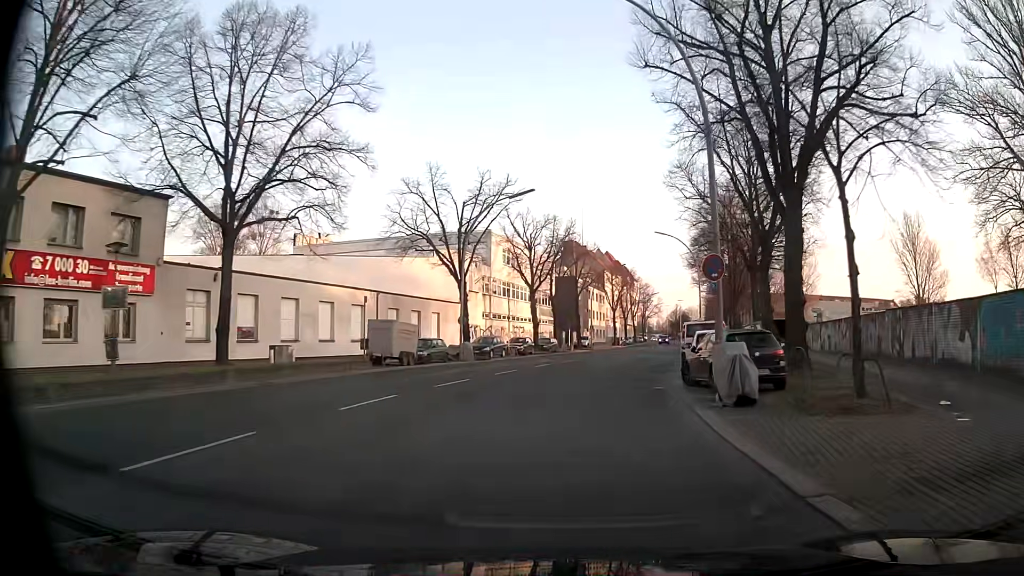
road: tertiary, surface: asphalt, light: Day
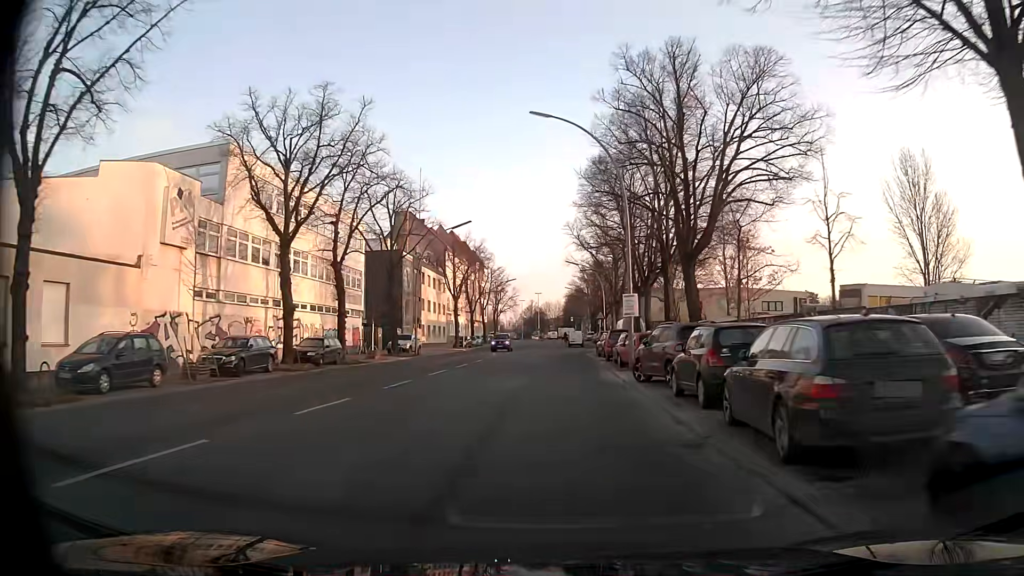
(+3.9, +31.2) m; +13°
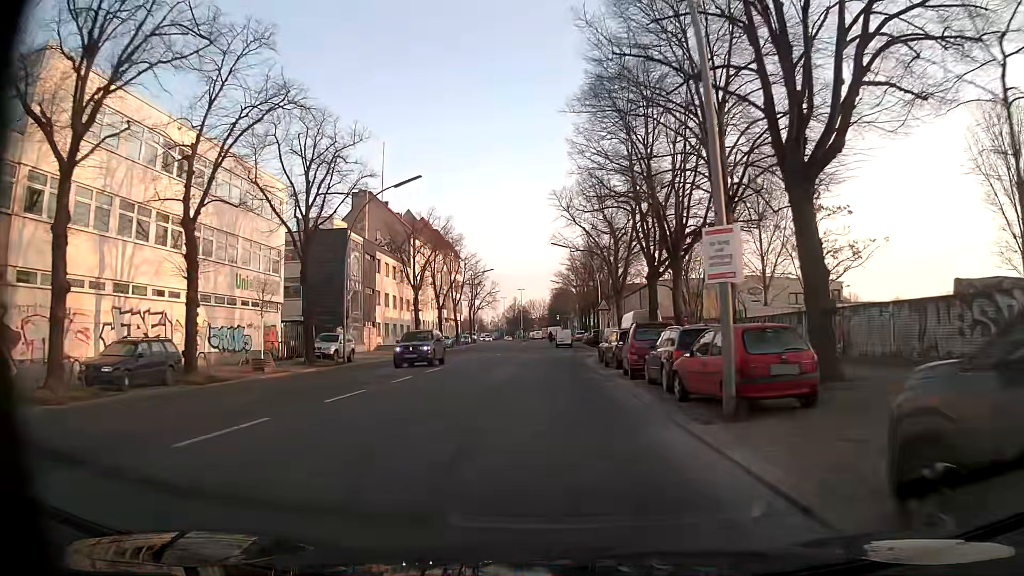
(+0.4, +15.8) m; +2°
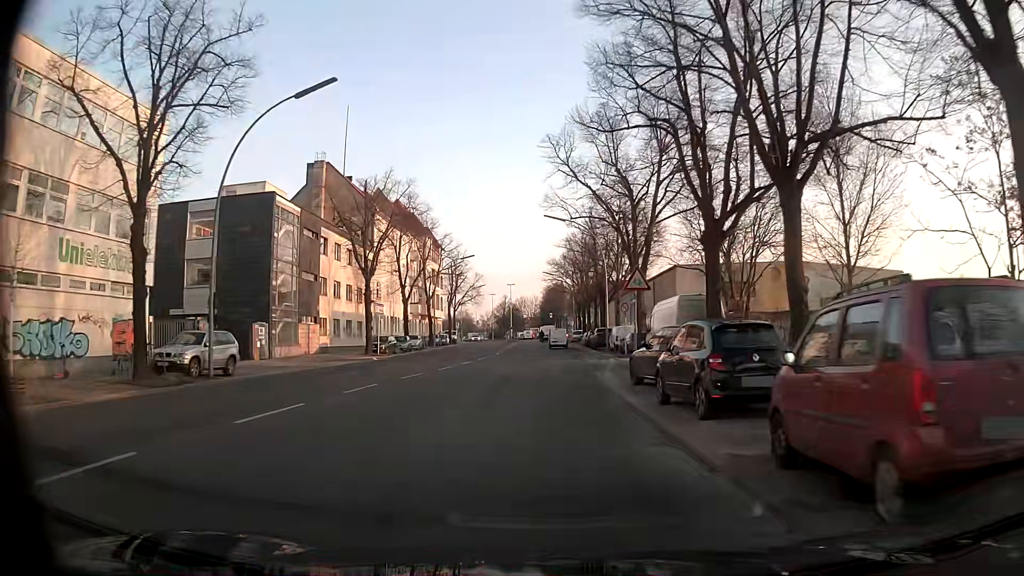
(+0.1, +15.7) m; +1°
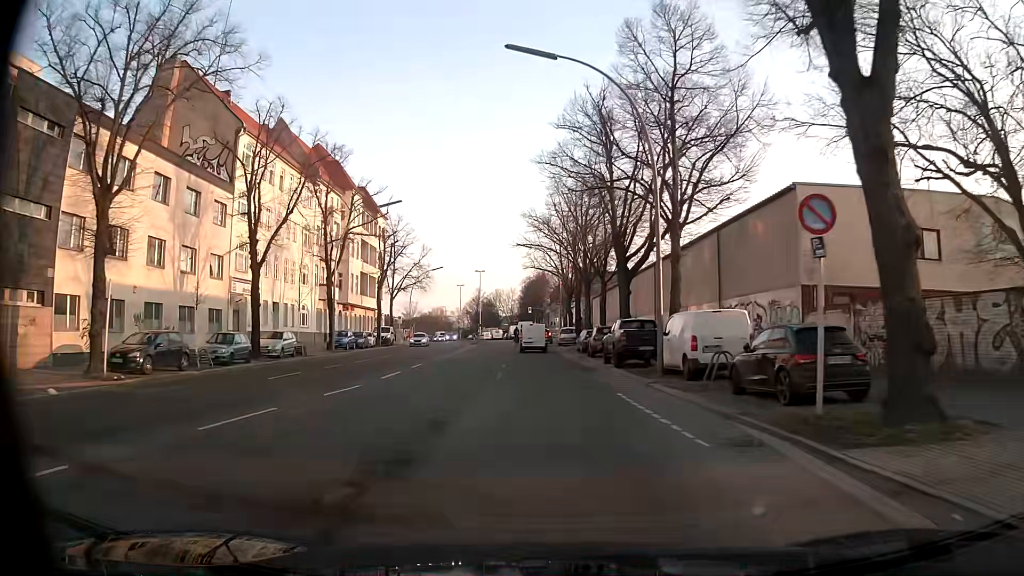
(+0.3, +31.0) m; +1°
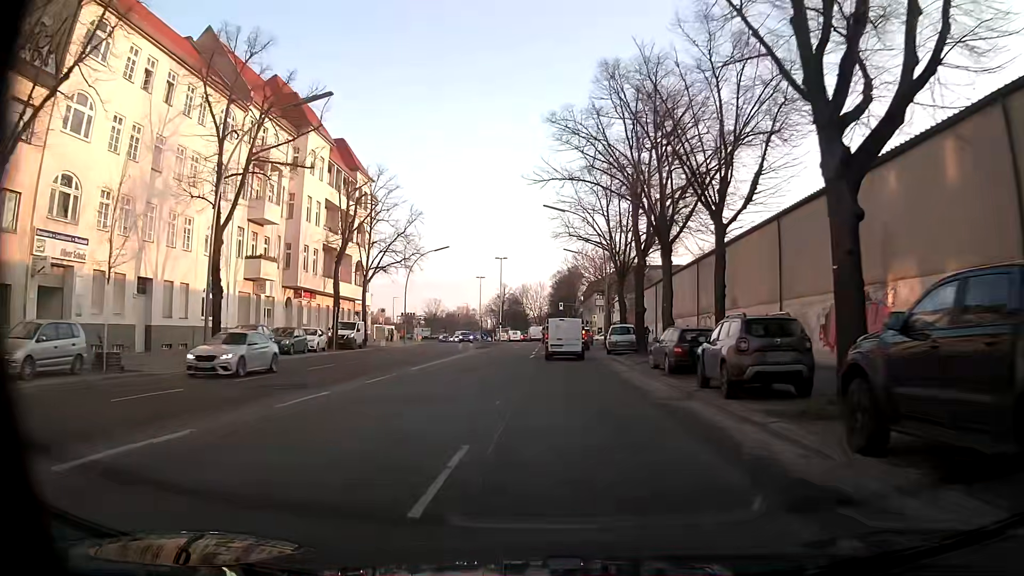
(-0.3, +22.0) m; -2°
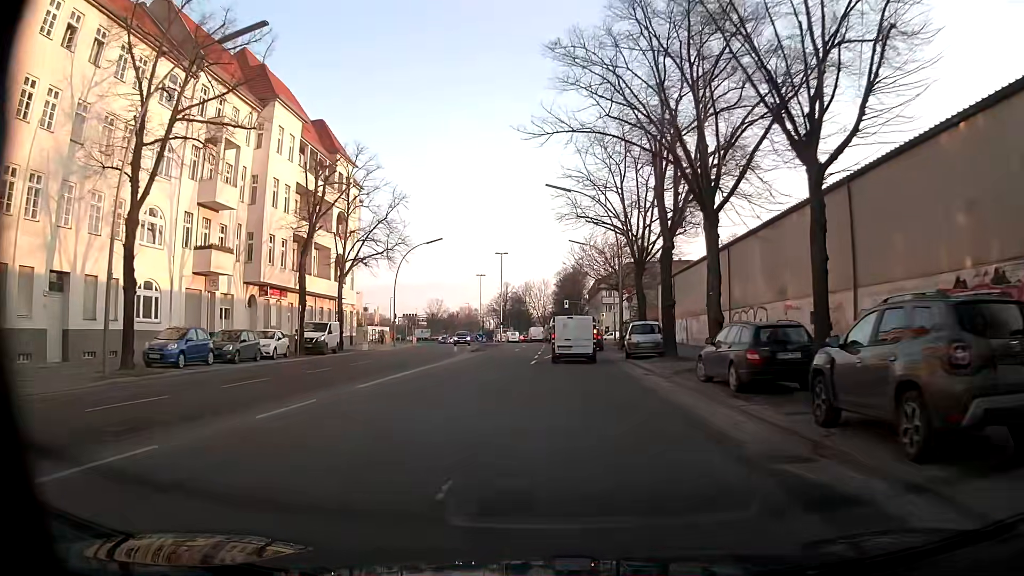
(0.0, +7.1) m; 0°
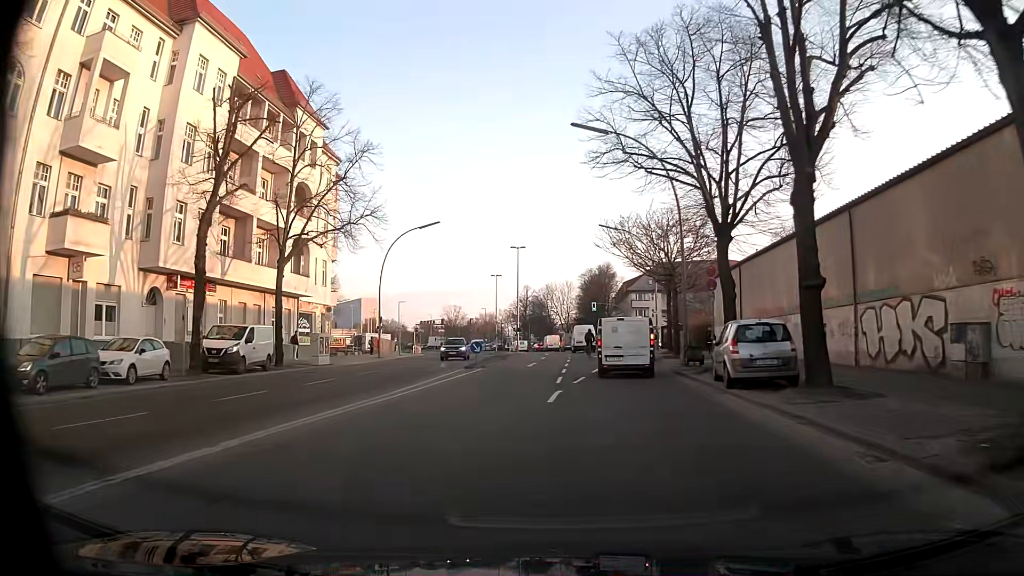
(-0.2, +13.9) m; -2°
